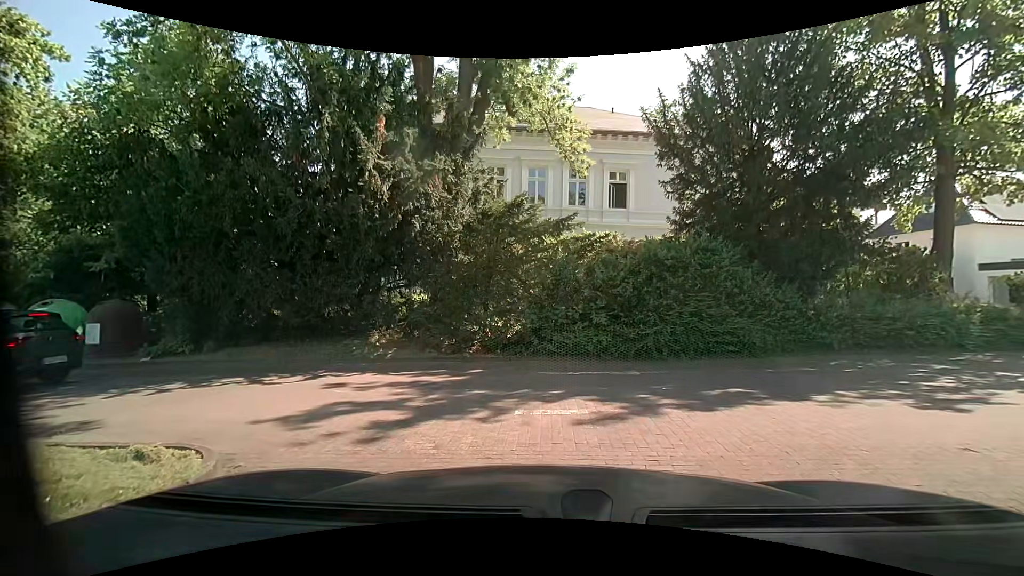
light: Day
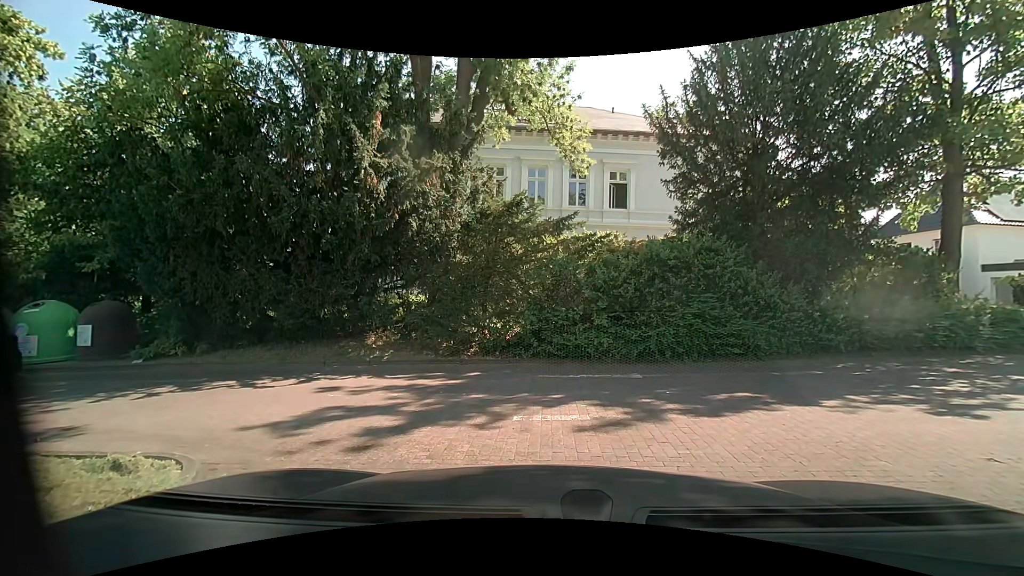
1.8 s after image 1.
(0.0, +0.3) m; 0°
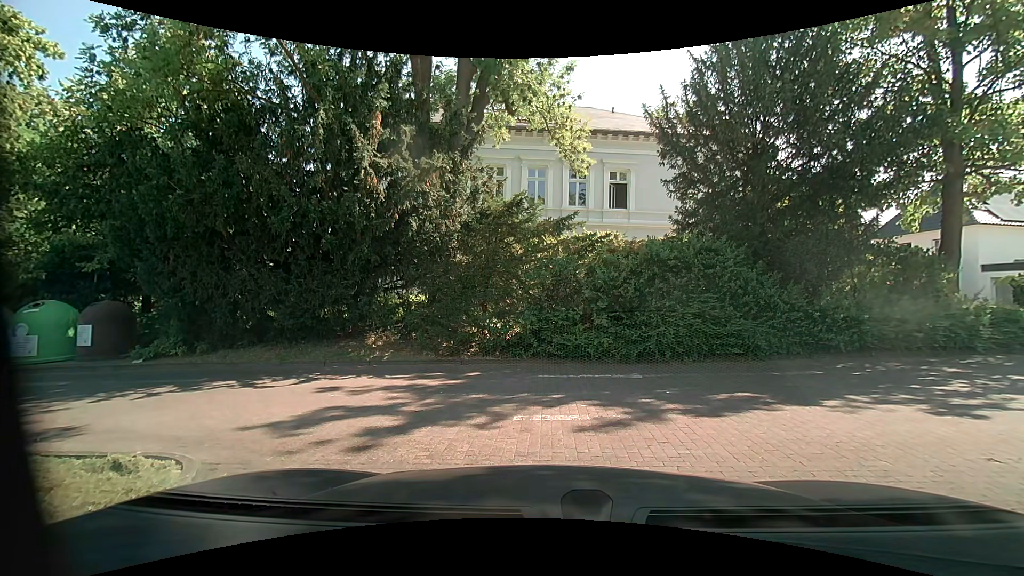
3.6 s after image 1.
(0.0, 0.0) m; 0°
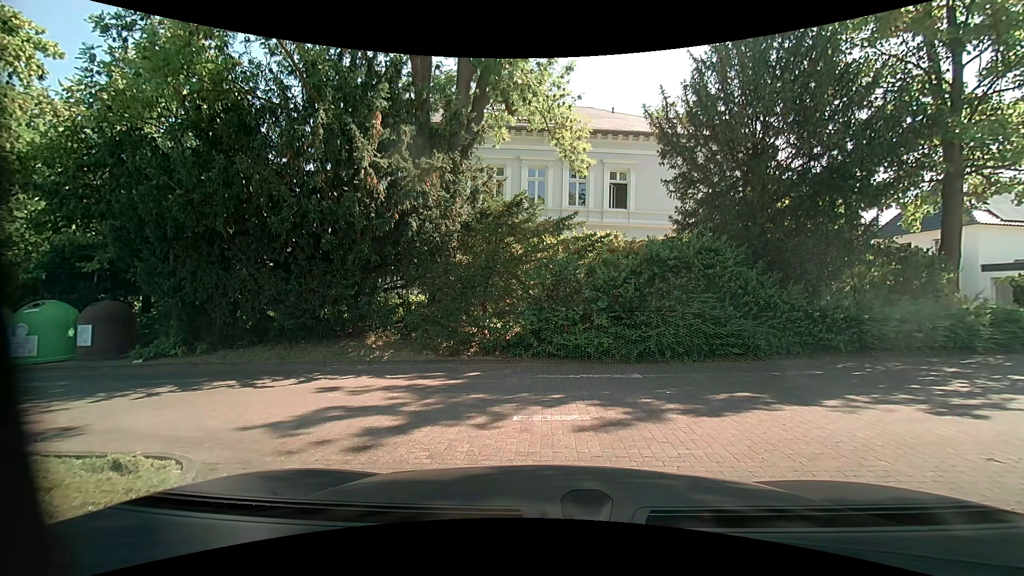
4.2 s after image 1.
(0.0, 0.0) m; 0°
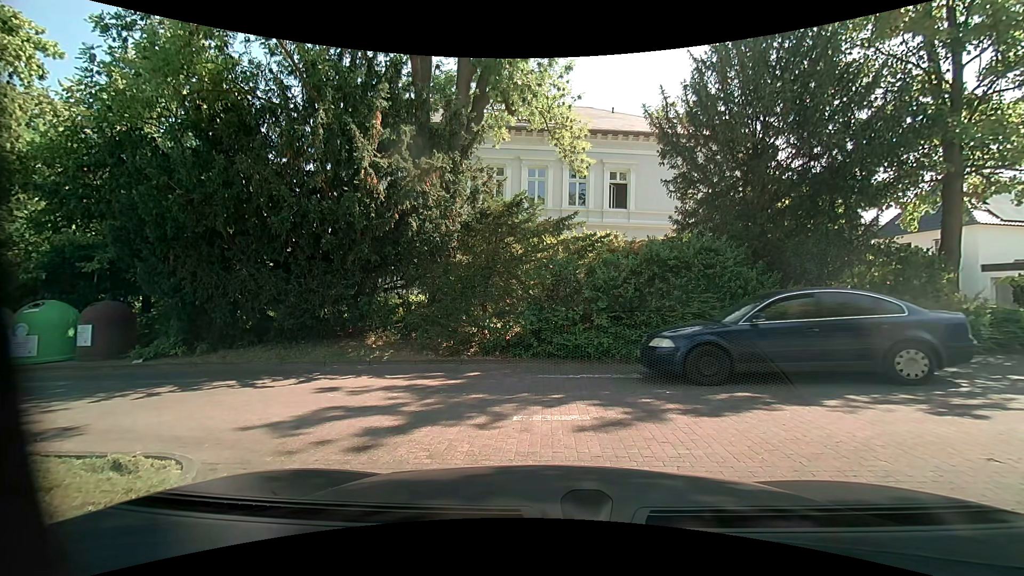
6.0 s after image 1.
(0.0, 0.0) m; 0°
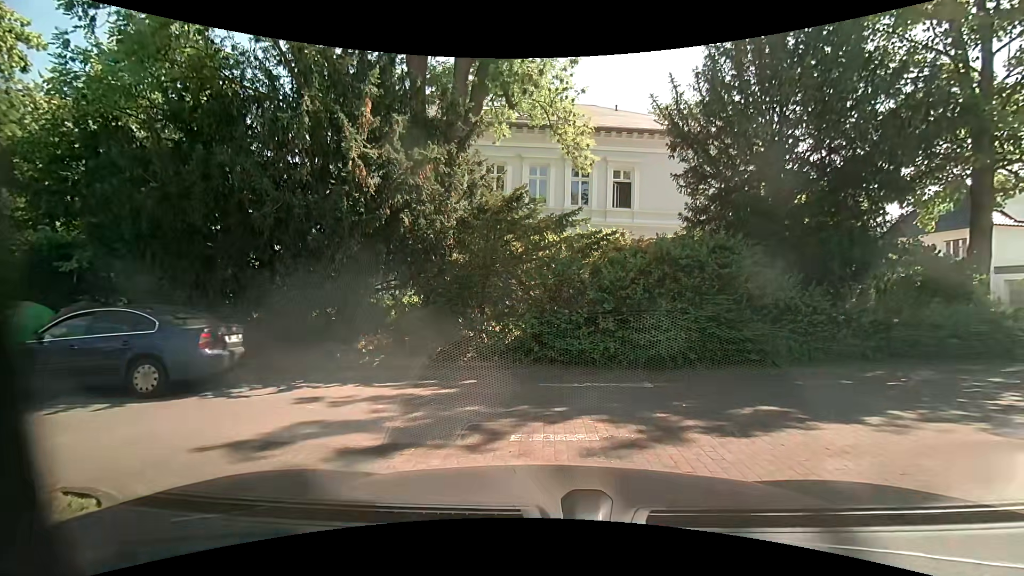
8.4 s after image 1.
(0.0, +0.7) m; 0°
